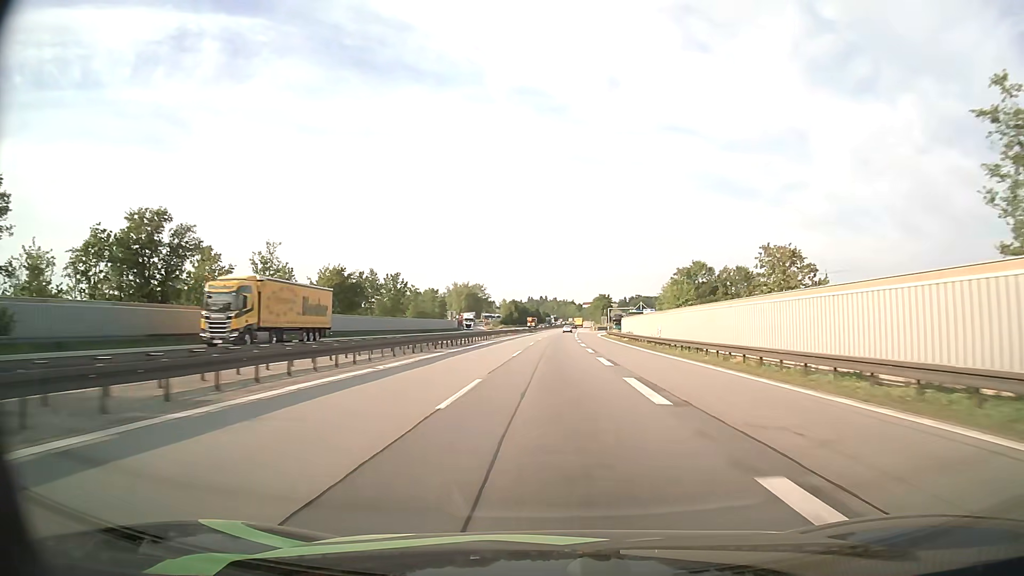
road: motorway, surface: asphalt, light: Day
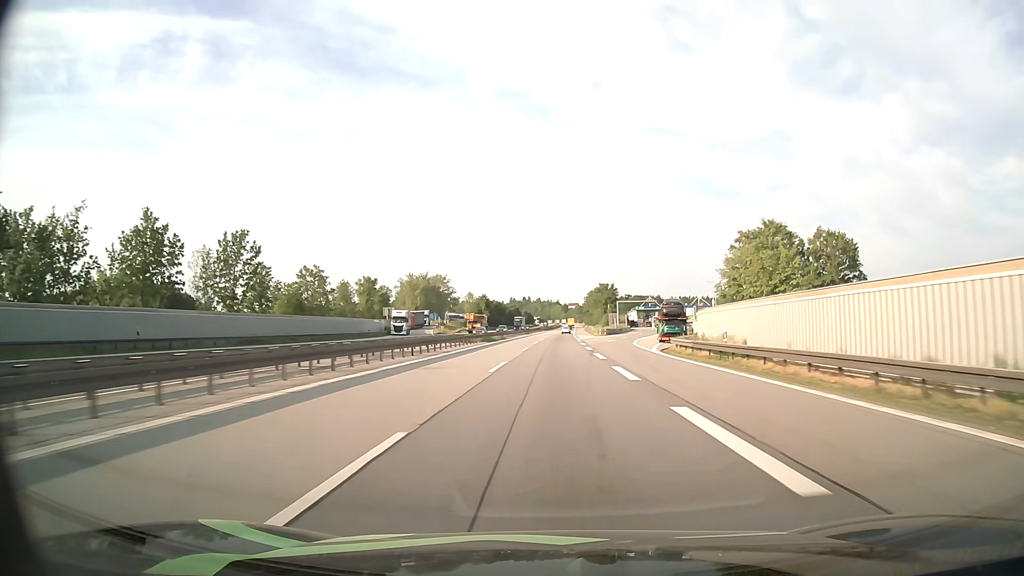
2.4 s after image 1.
(+0.9, +66.4) m; +1°
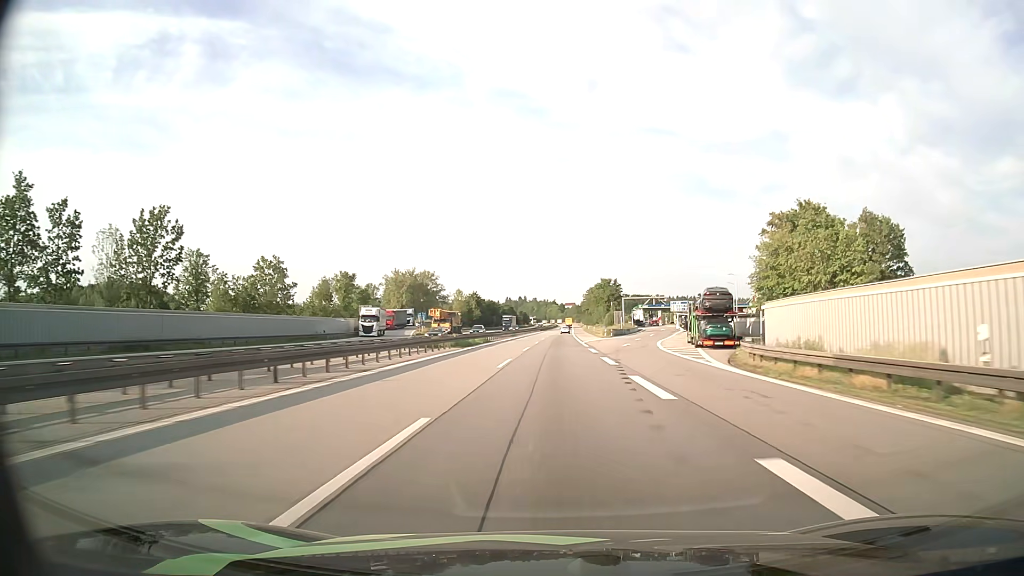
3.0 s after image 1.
(+0.1, +16.6) m; 0°
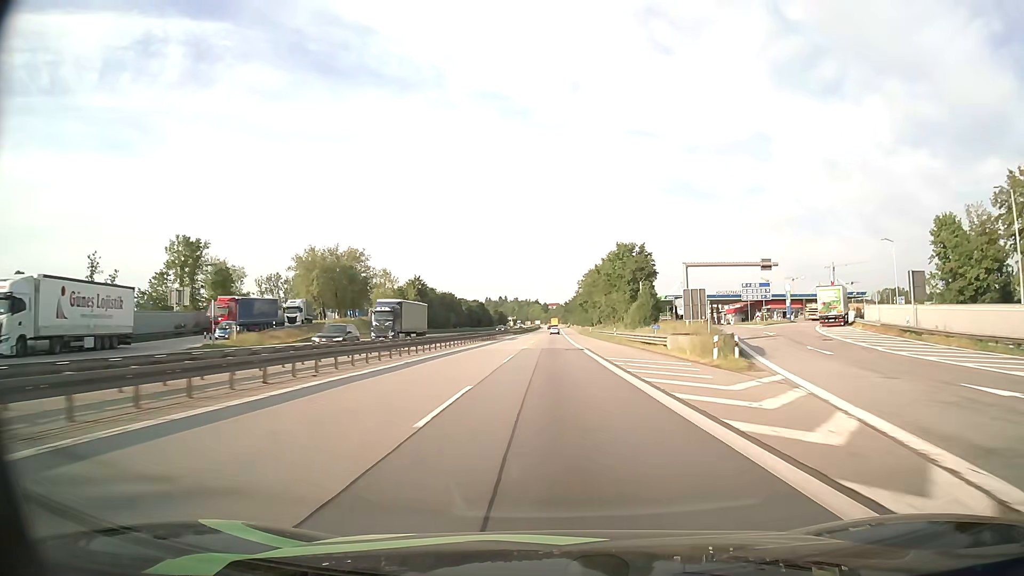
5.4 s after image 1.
(+0.8, +66.4) m; +1°
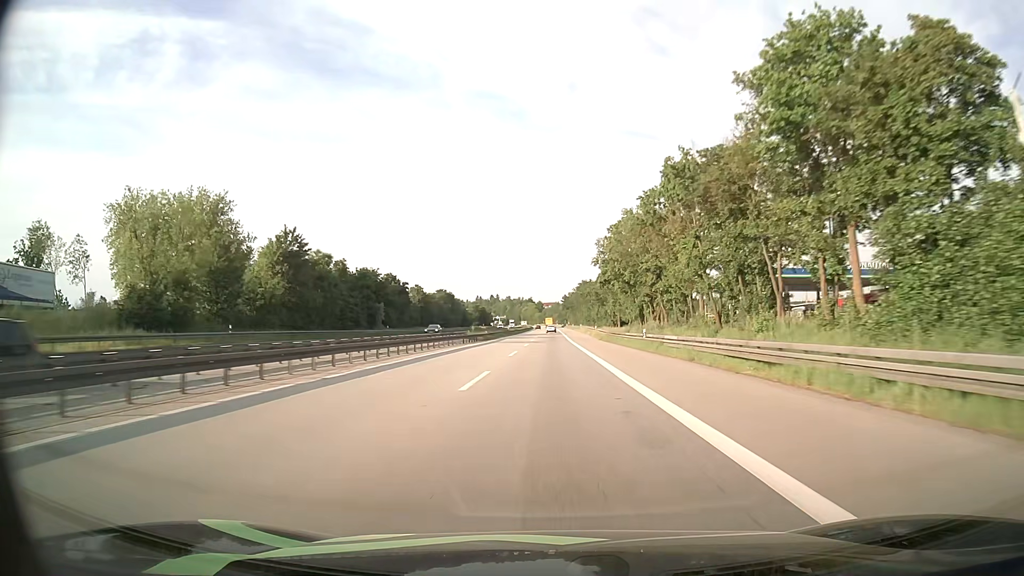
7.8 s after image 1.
(+0.2, +66.4) m; 0°
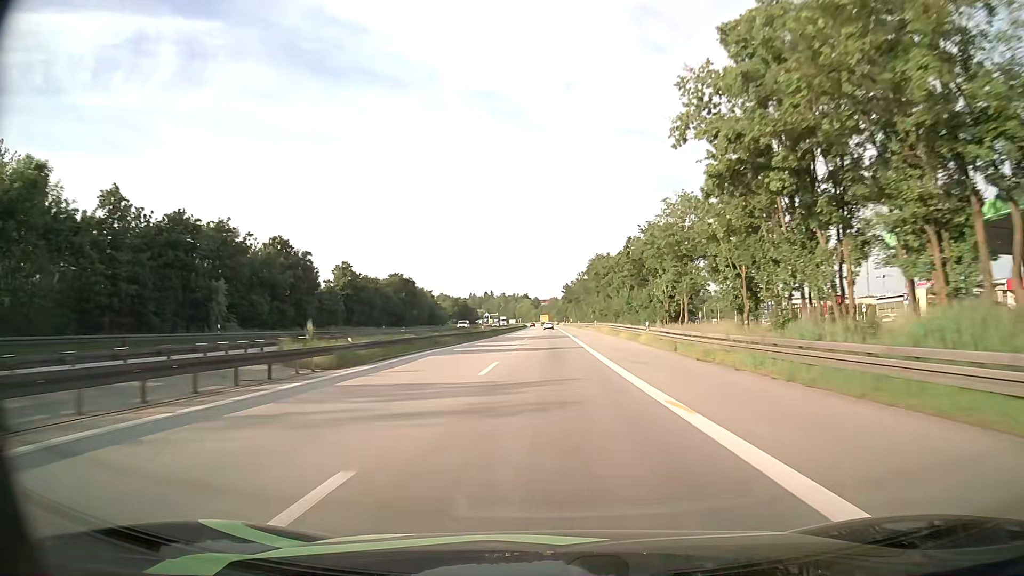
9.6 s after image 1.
(+0.1, +49.8) m; 0°
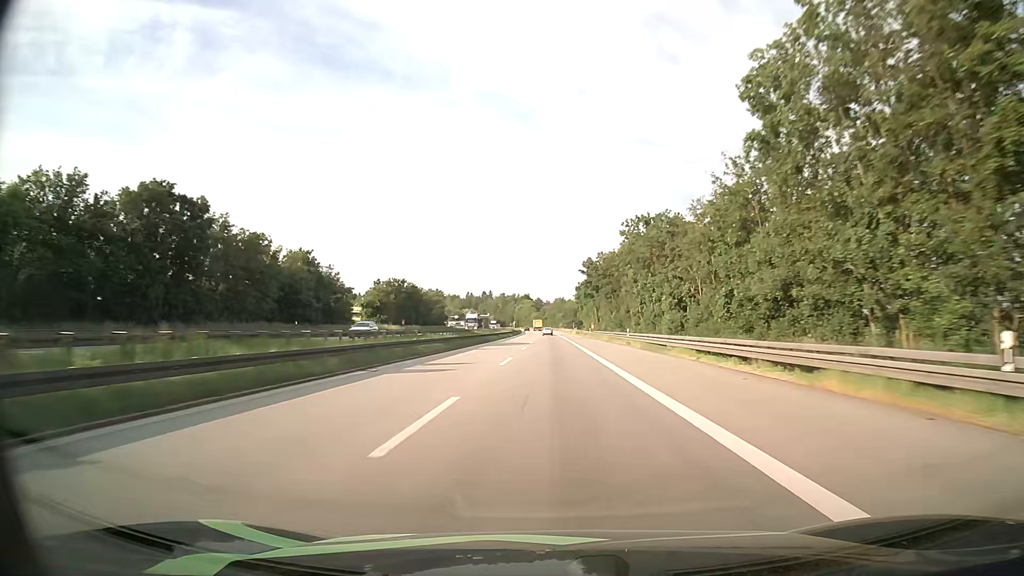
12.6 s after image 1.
(+0.2, +82.9) m; 0°
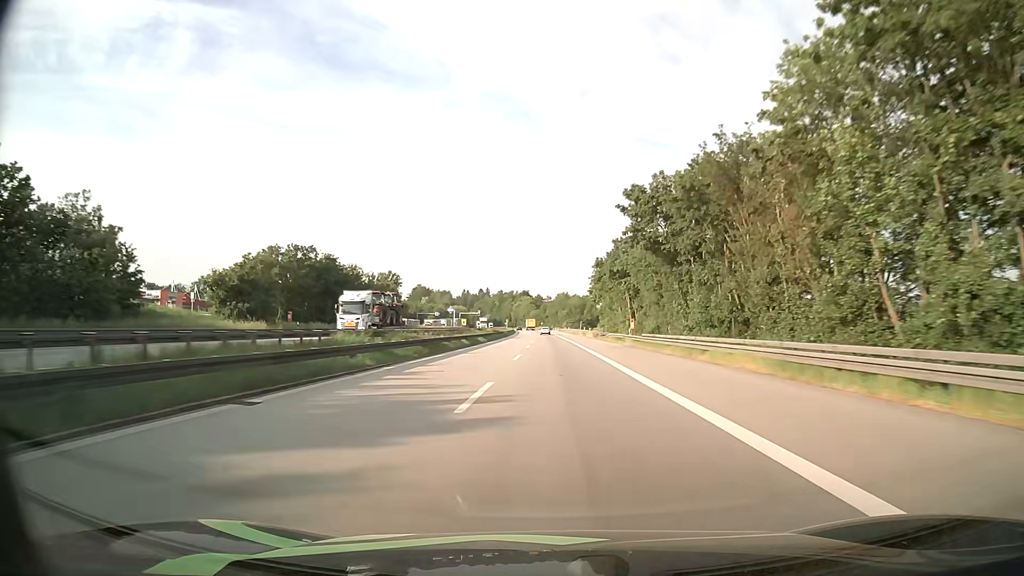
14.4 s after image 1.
(-0.1, +49.8) m; 0°
(0, +10) (0, +20) (0, +30) (0, +40) (0, +50) (0, +60) (0, +70) (0, +80) (0, +90) (0, +100) m
